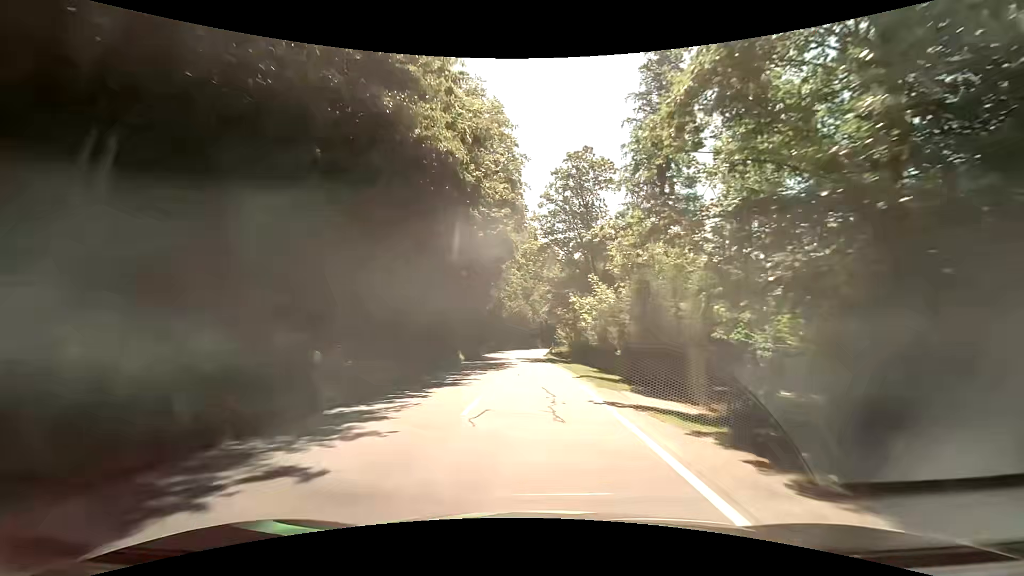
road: tertiary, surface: asphalt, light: Day
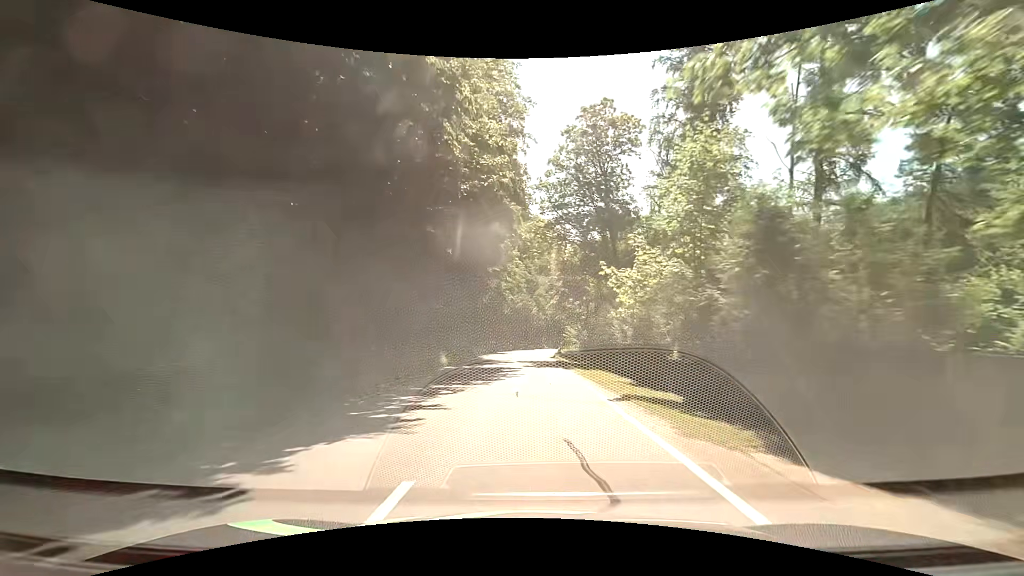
(-0.1, +8.7) m; -1°
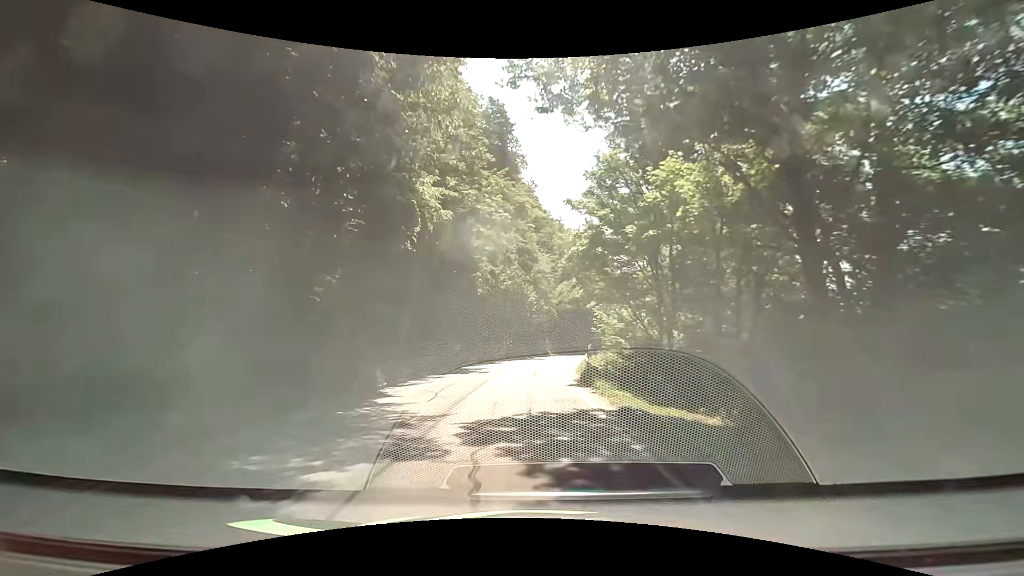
(+0.1, +25.7) m; 0°
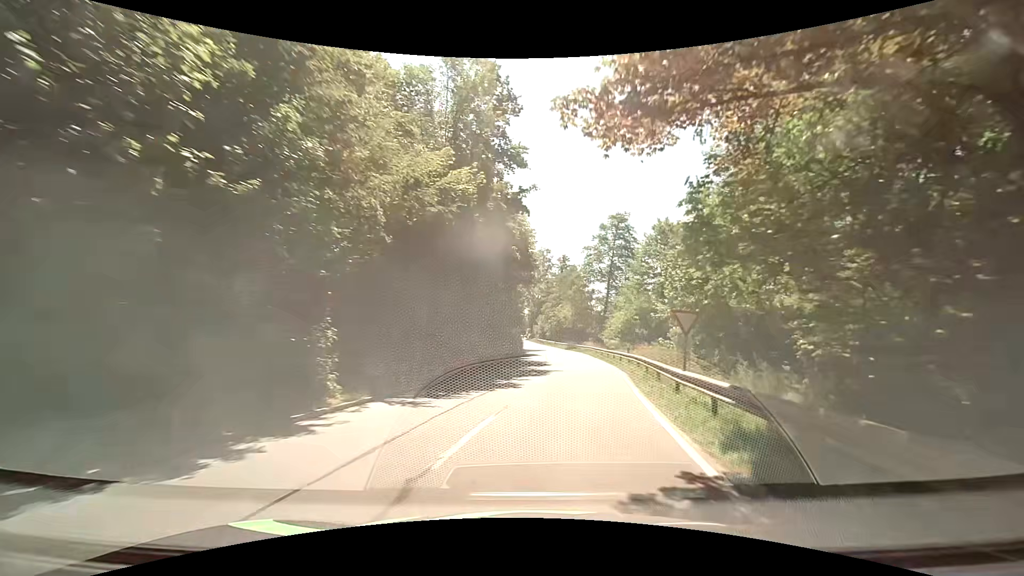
(+2.6, +40.5) m; +14°
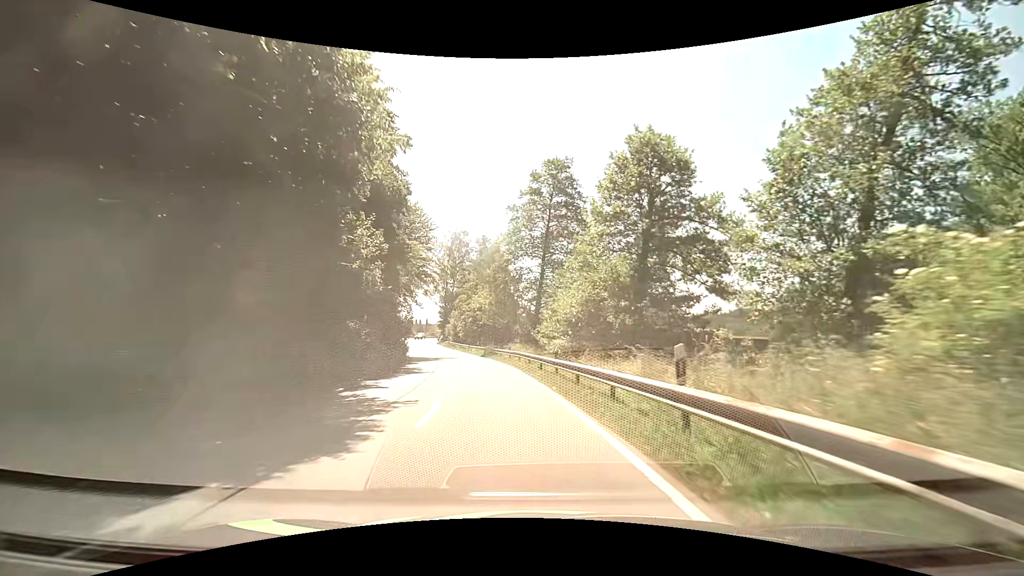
(+2.7, +22.2) m; +10°
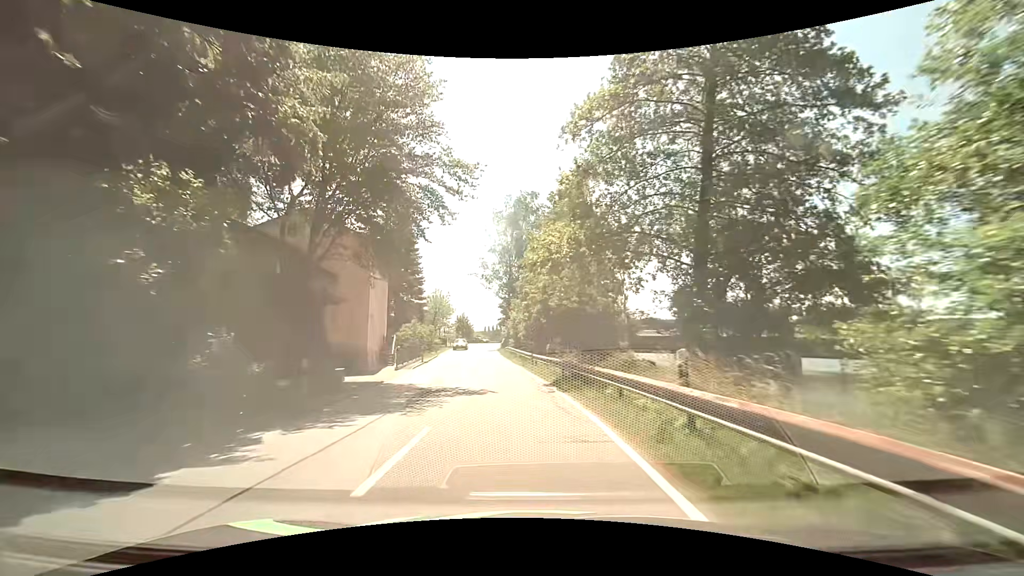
(-2.2, +27.7) m; -9°
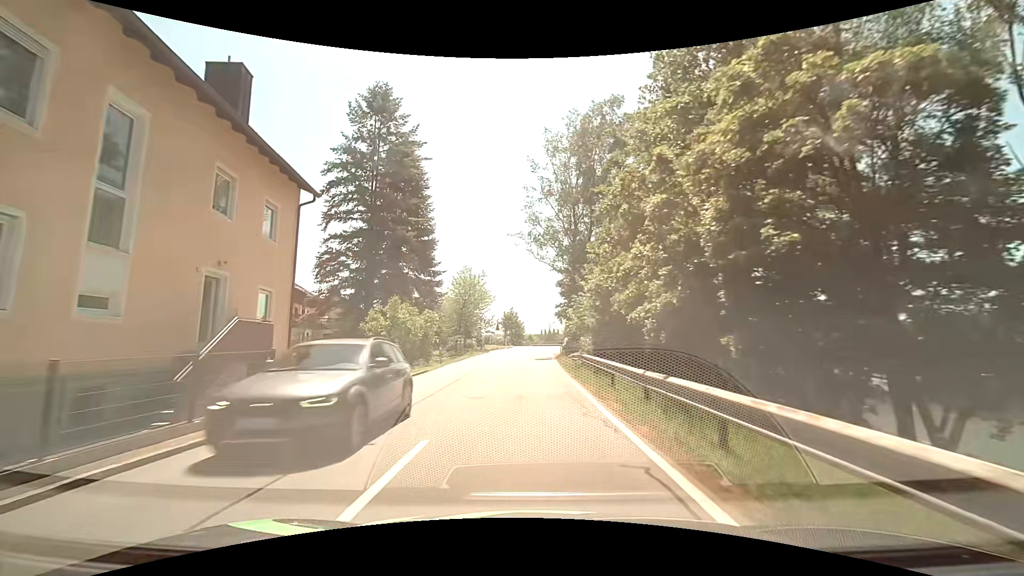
(-1.6, +26.0) m; -6°
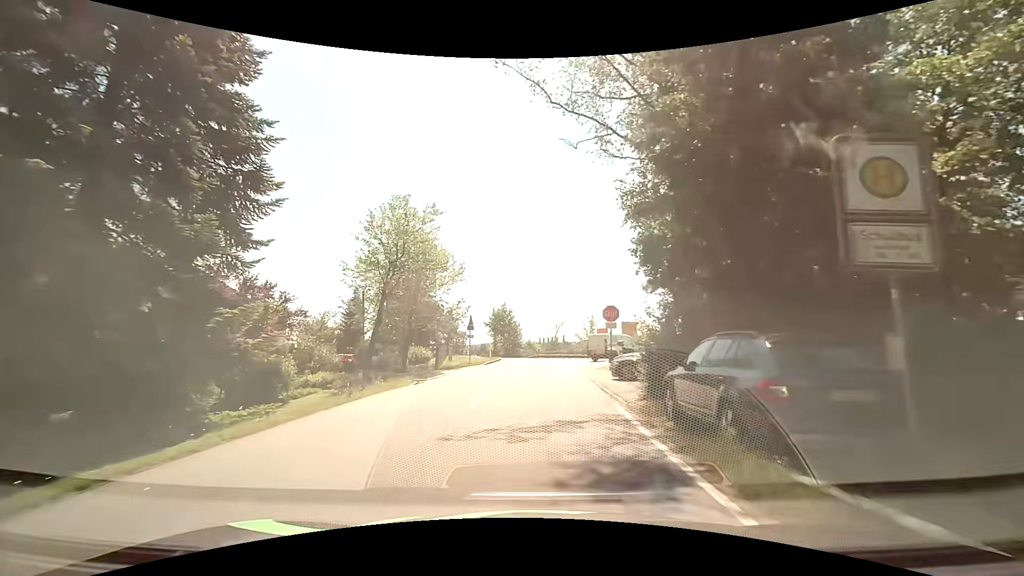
(-0.4, +28.7) m; 0°
